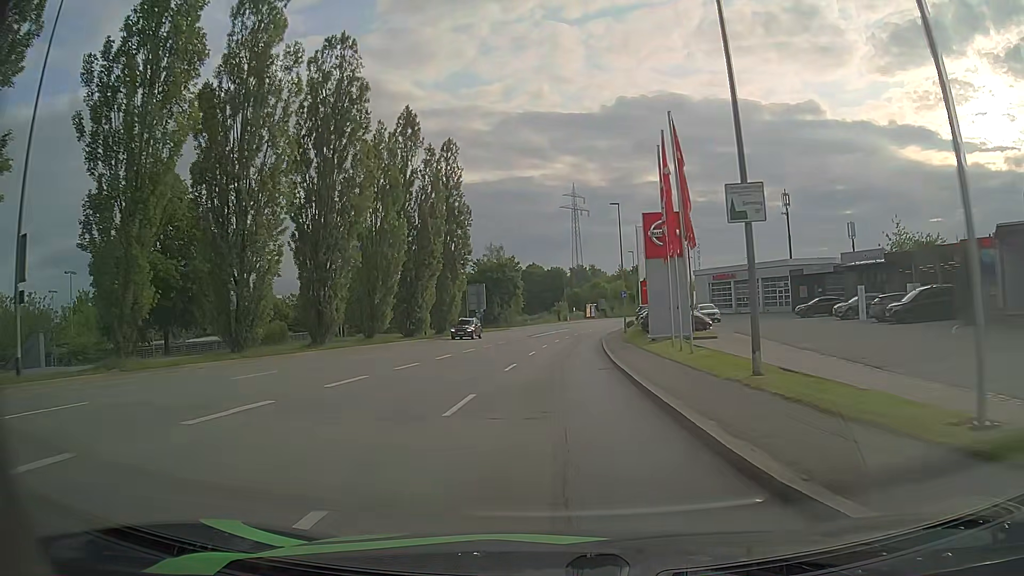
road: tertiary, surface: asphalt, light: Day
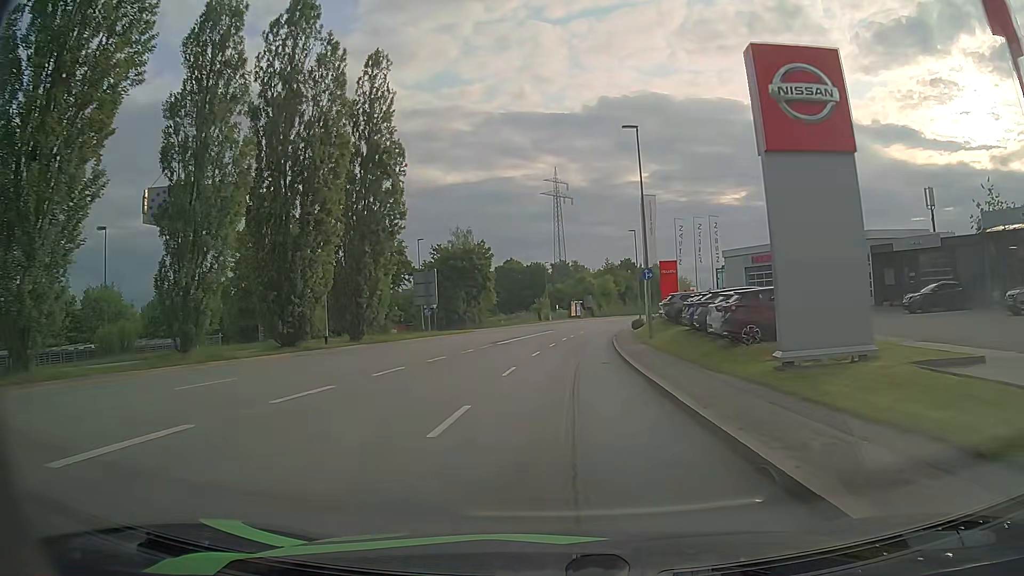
(+0.3, +21.2) m; +2°
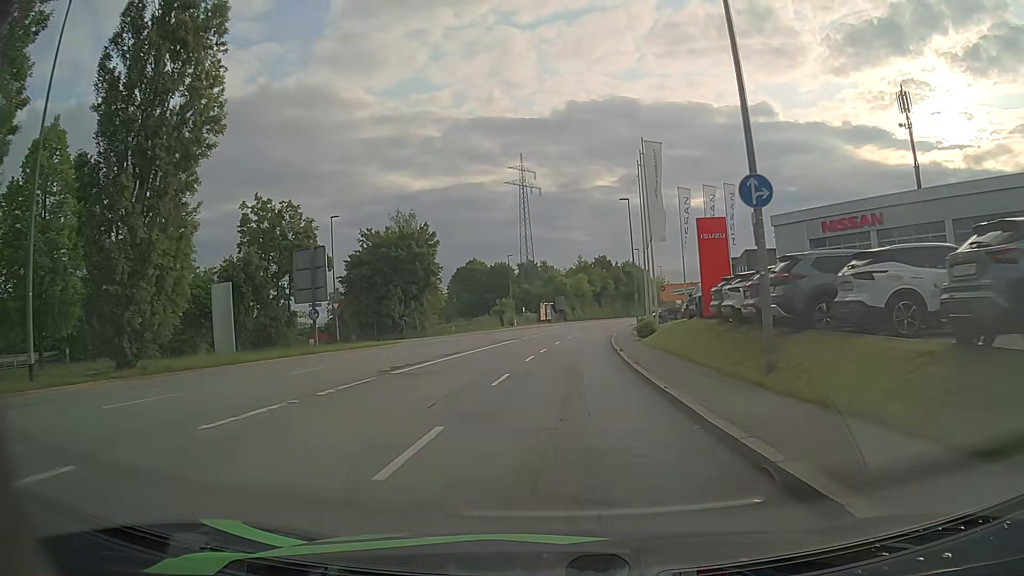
(+0.5, +20.4) m; +3°
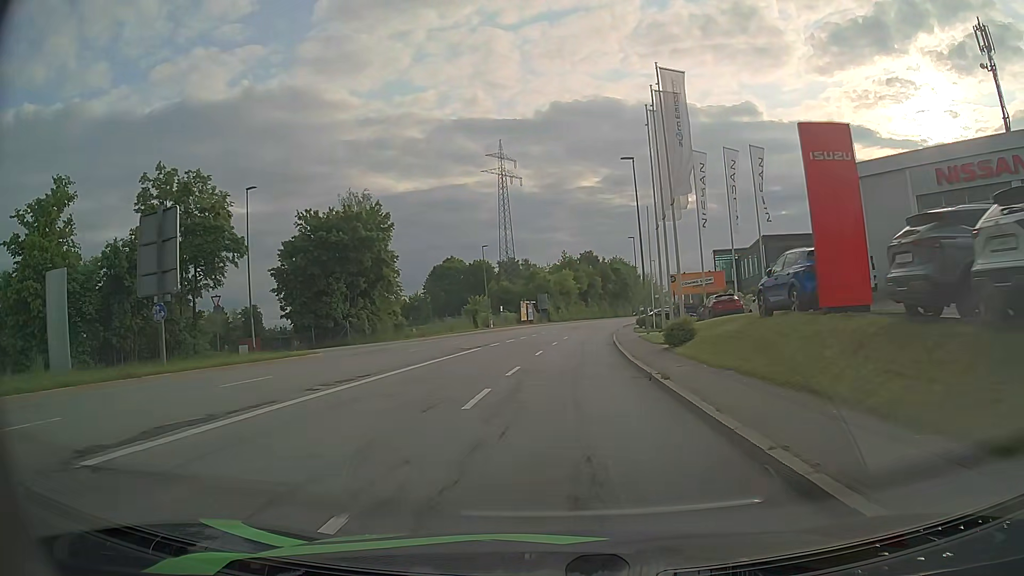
(+0.1, +13.2) m; +1°
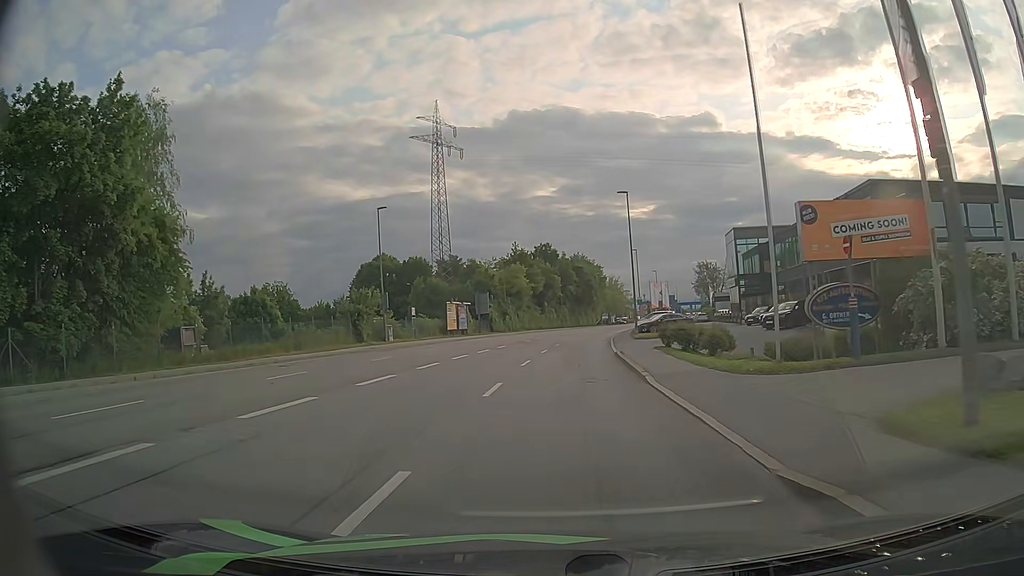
(+1.0, +32.9) m; +4°
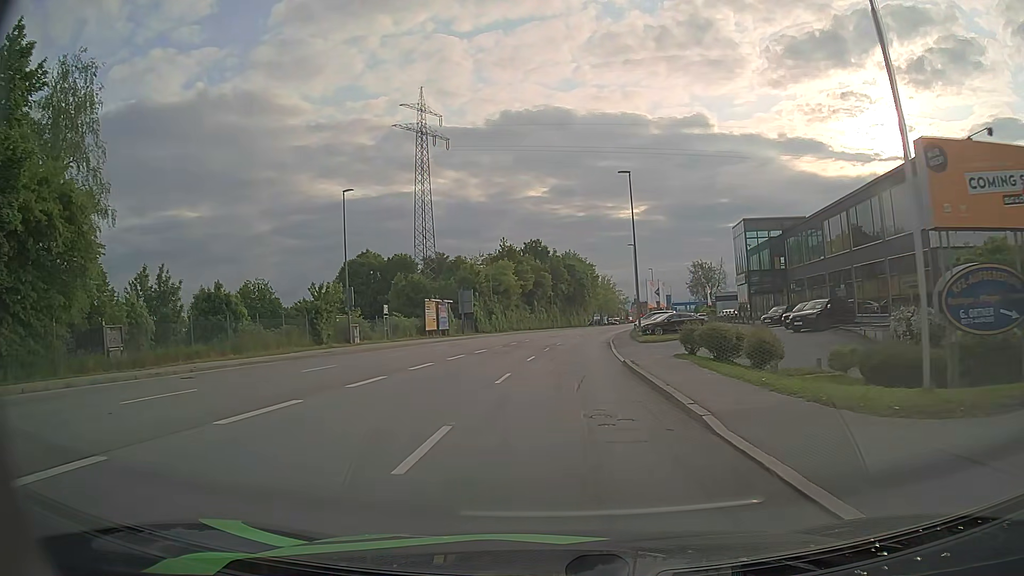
(0.0, +6.7) m; +1°
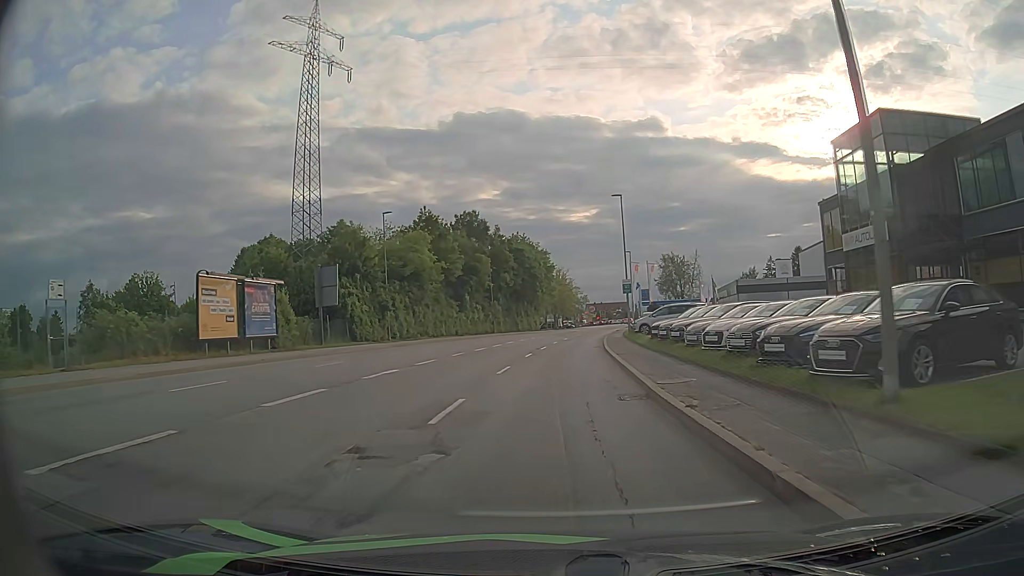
(+1.1, +34.3) m; +4°
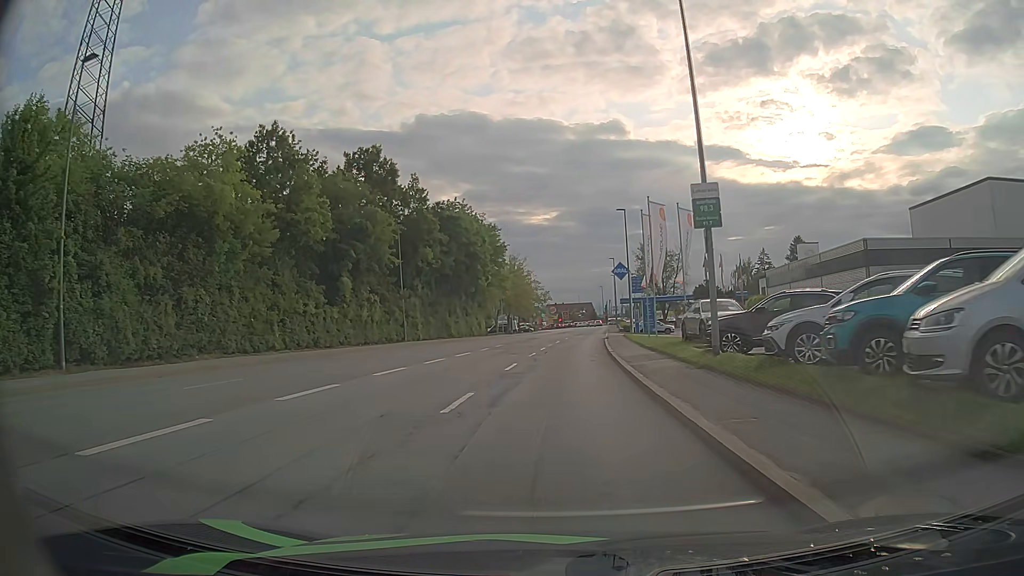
(+0.9, +34.9) m; +3°
(0, +10) (0, +20) (+1, +30) (+2, +40) (+2, +50) (+3, +60) (+4, +70) (+5, +80) (+6, +90) (+7, +100) m
